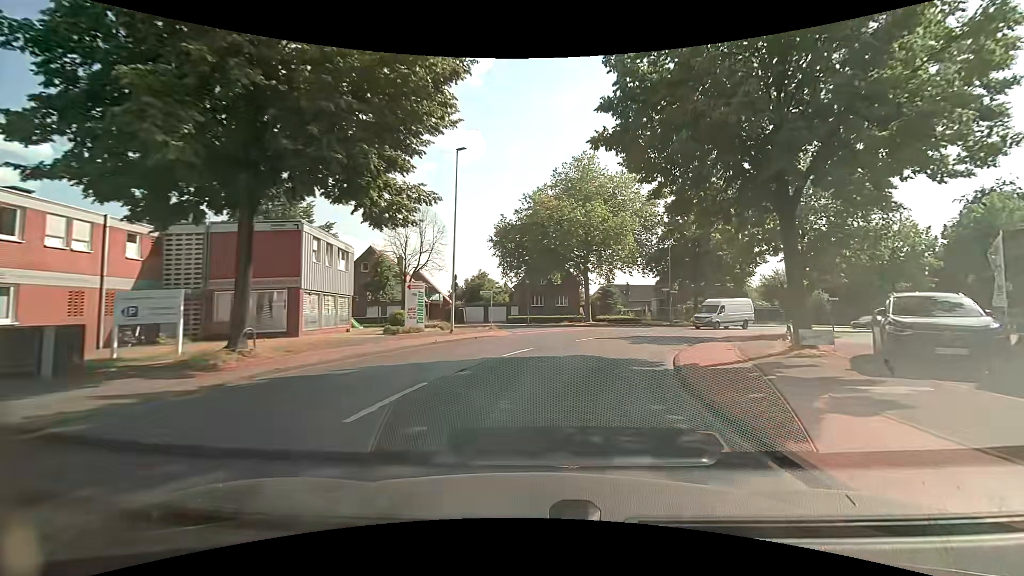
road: tertiary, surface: asphalt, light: Day
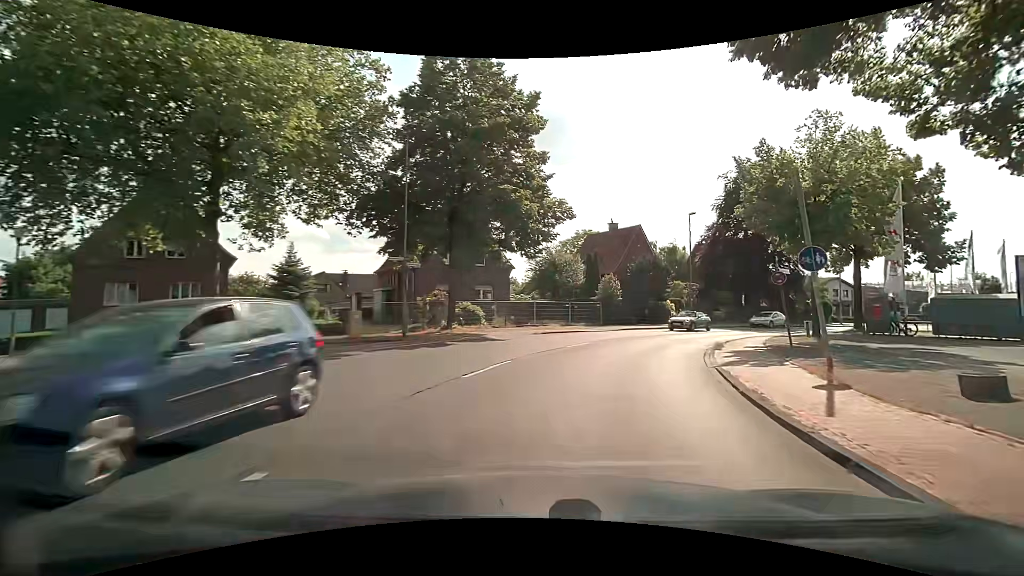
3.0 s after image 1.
(+7.0, +29.7) m; +29°
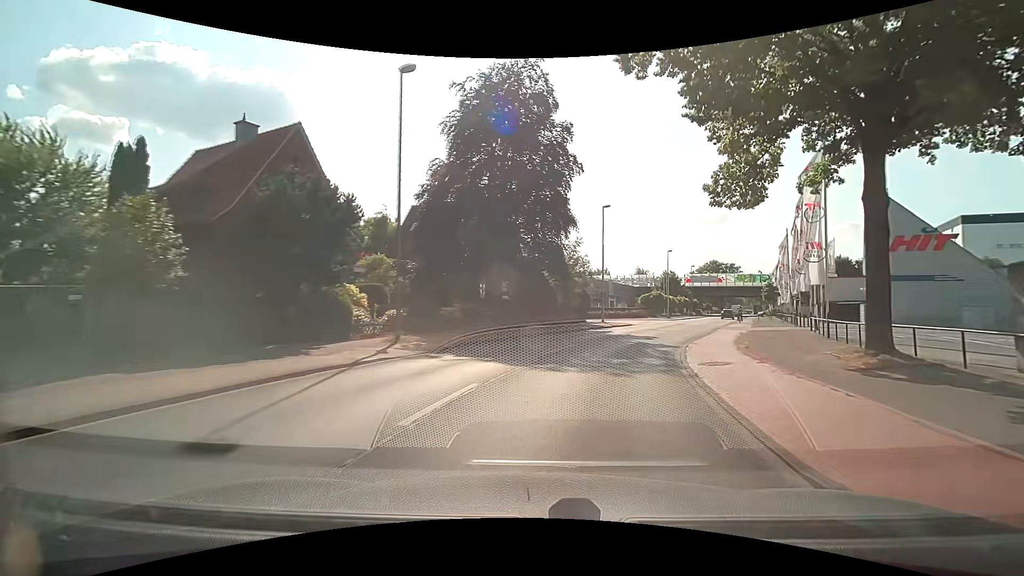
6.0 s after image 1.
(+8.2, +28.3) m; +31°
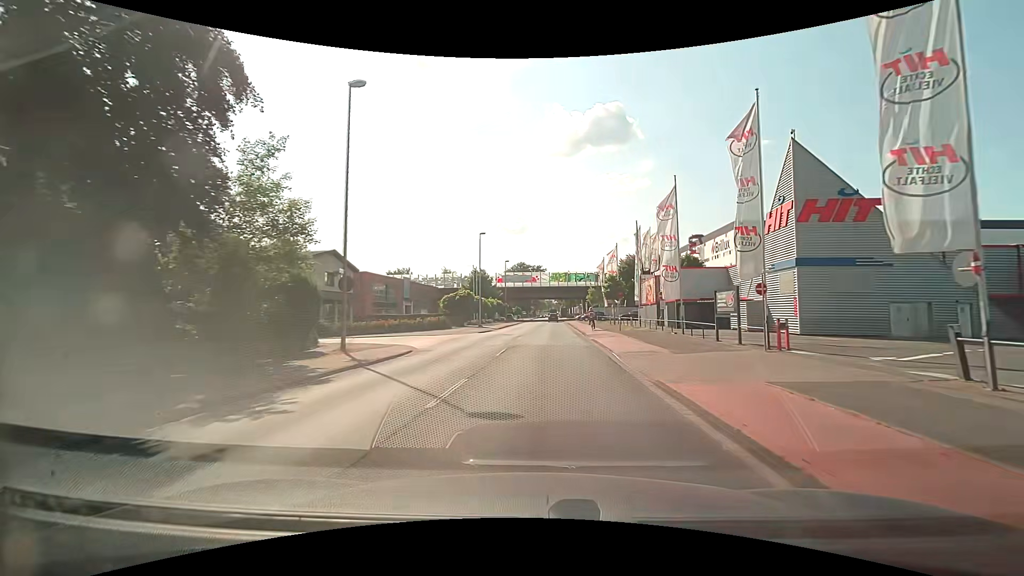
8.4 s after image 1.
(+5.4, +24.3) m; +23°
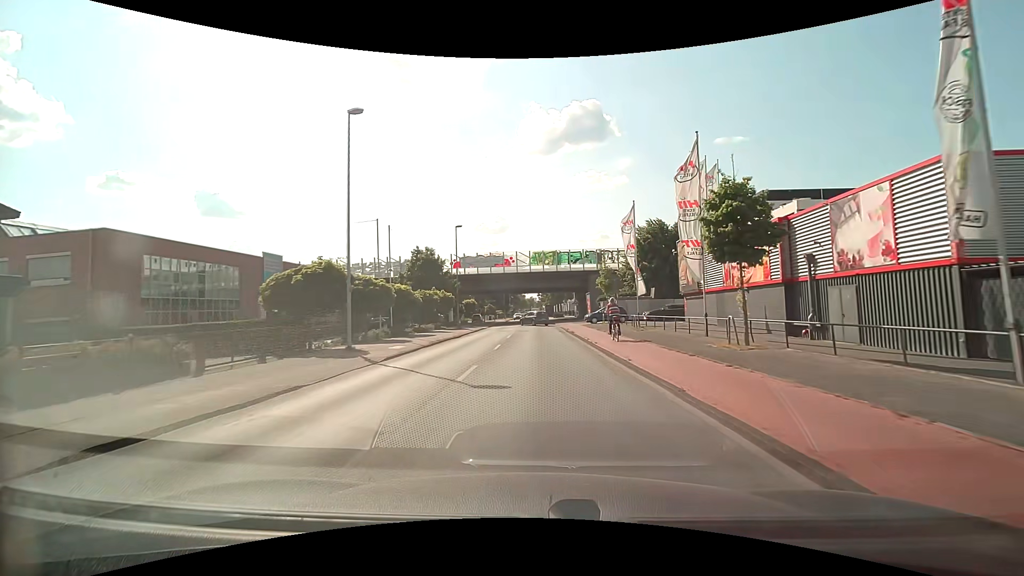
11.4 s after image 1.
(+1.0, +33.3) m; +2°
